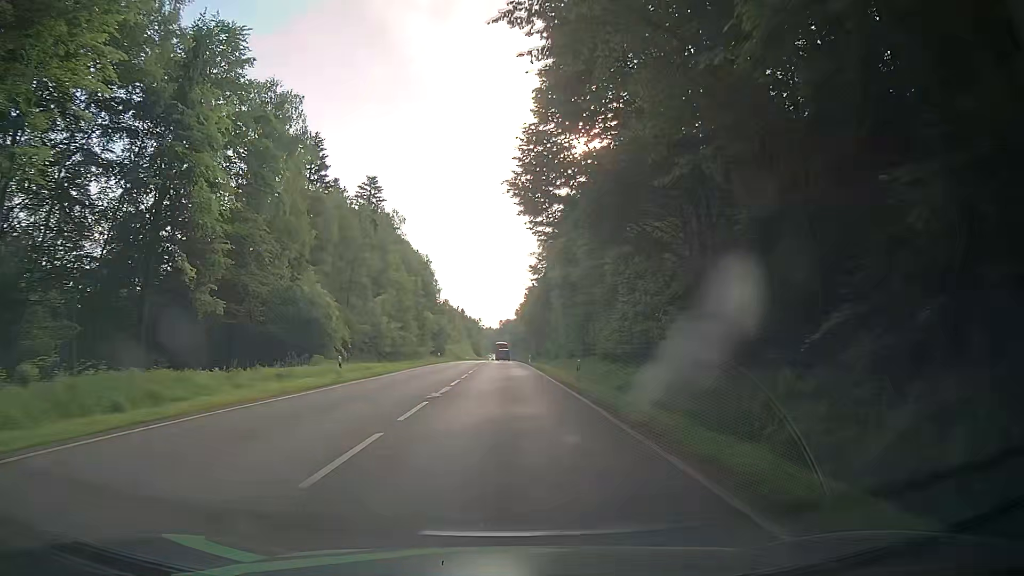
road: secondary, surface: asphalt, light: Day
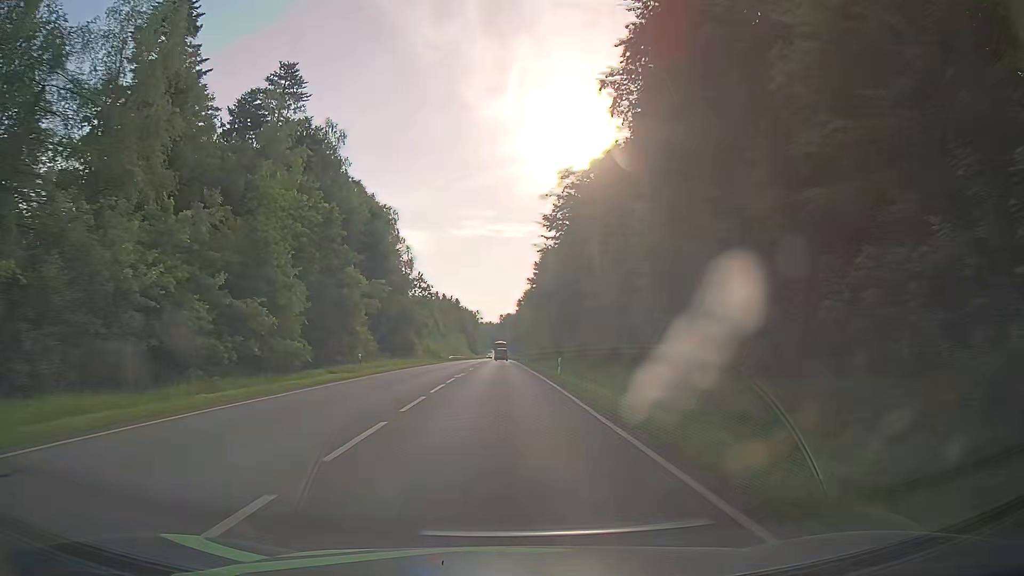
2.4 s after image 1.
(0.0, +41.2) m; -1°
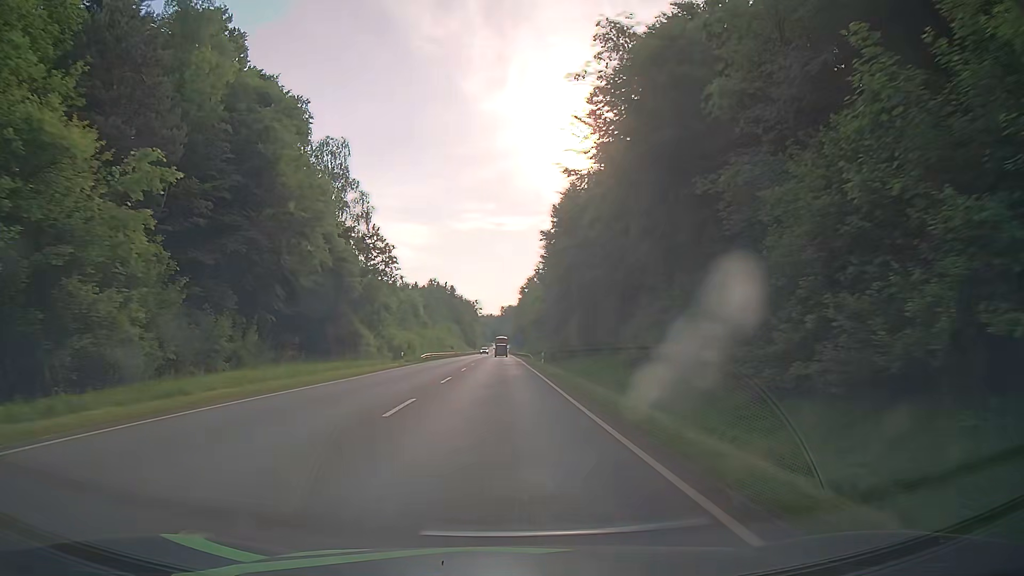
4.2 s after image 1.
(+0.3, +31.6) m; +1°
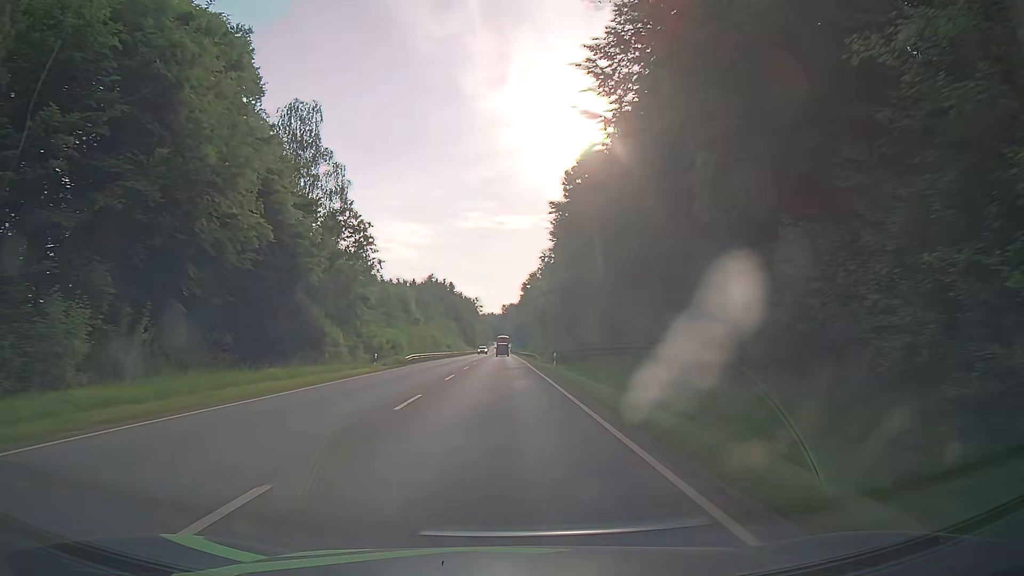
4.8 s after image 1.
(-0.1, +10.6) m; 0°
(0, +10) (0, +20) (0, +30) (0, +40) (0, +50) (-1, +60) (-1, +70) (-1, +80) (-1, +90) (-1, +100) m
